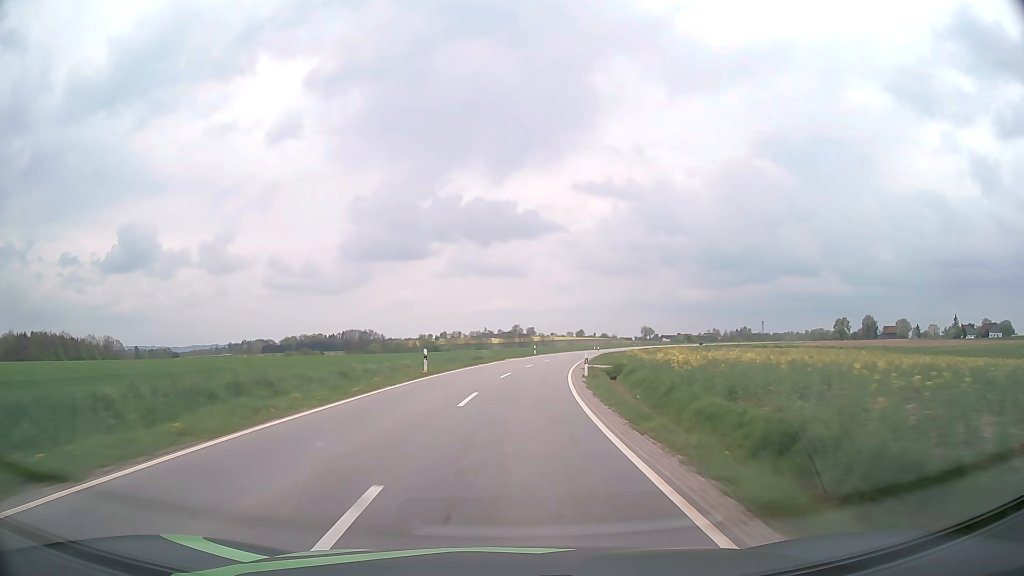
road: tertiary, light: Day
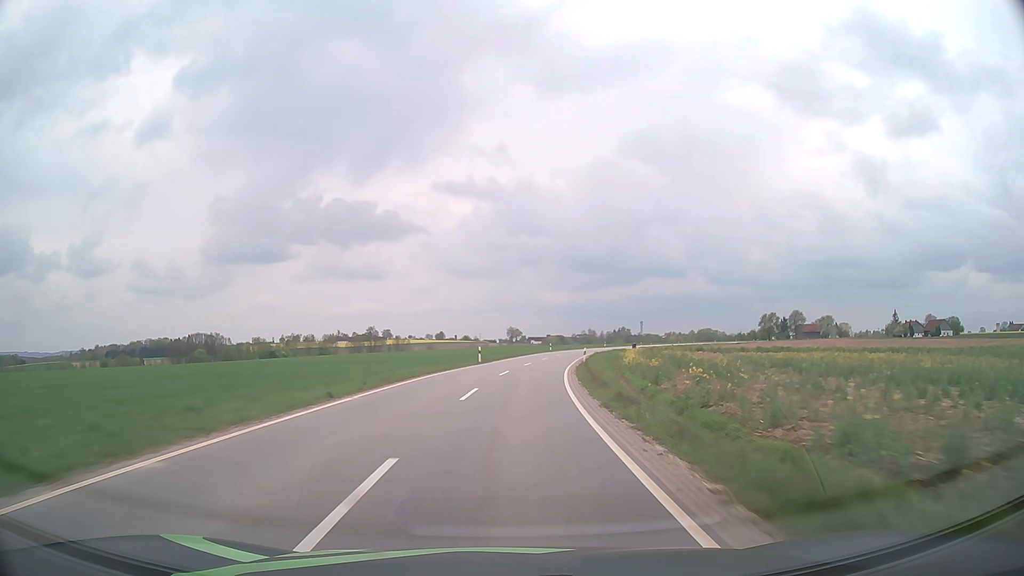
(+7.7, +70.7) m; +12°
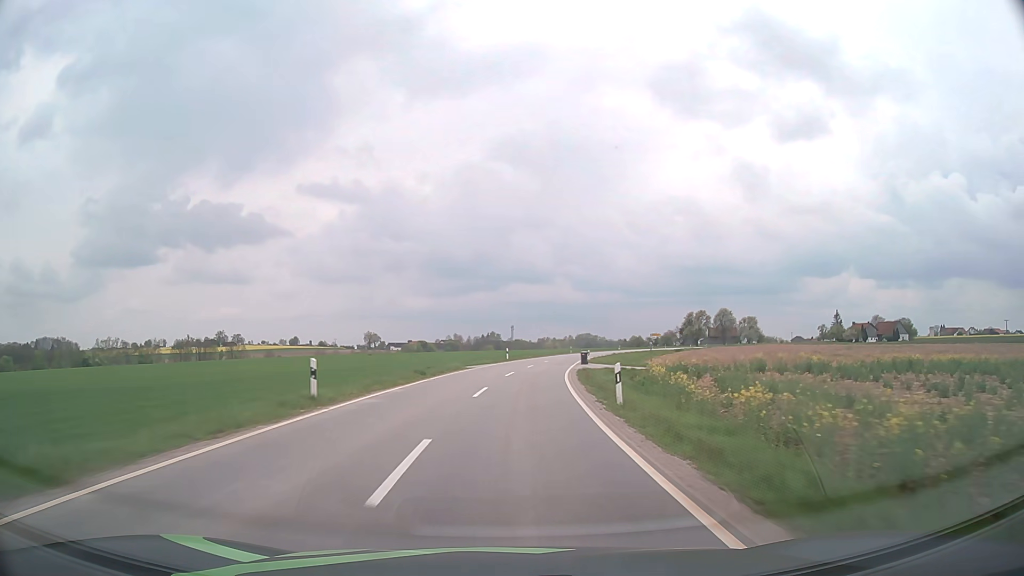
(+7.0, +70.5) m; +12°
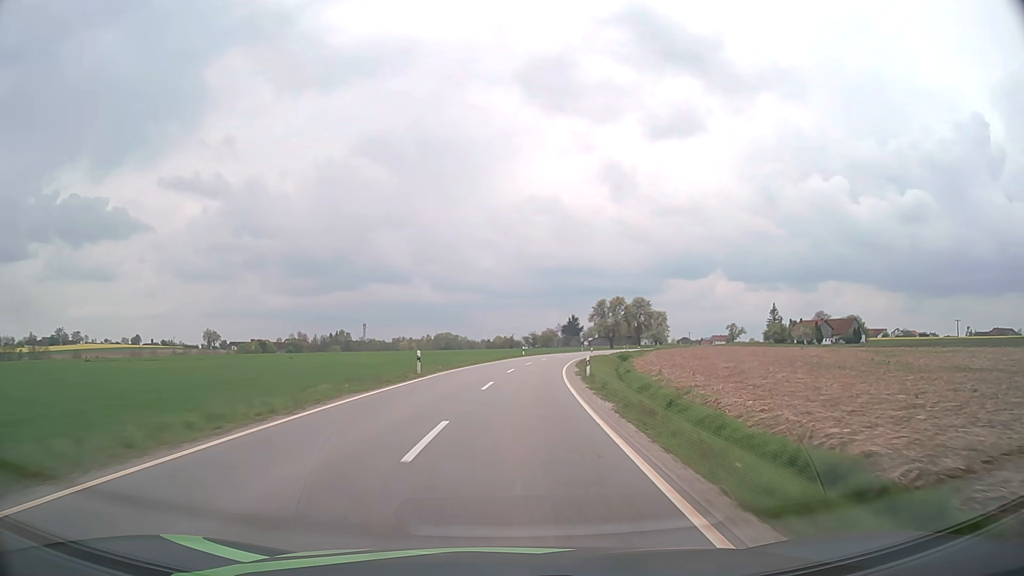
(+7.0, +70.3) m; +12°
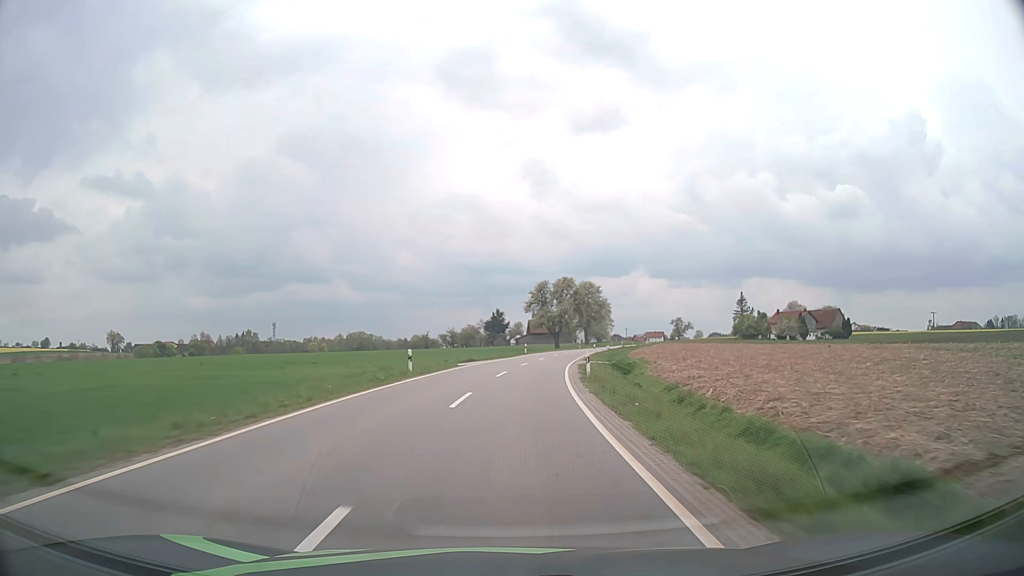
(+2.4, +42.4) m; +7°
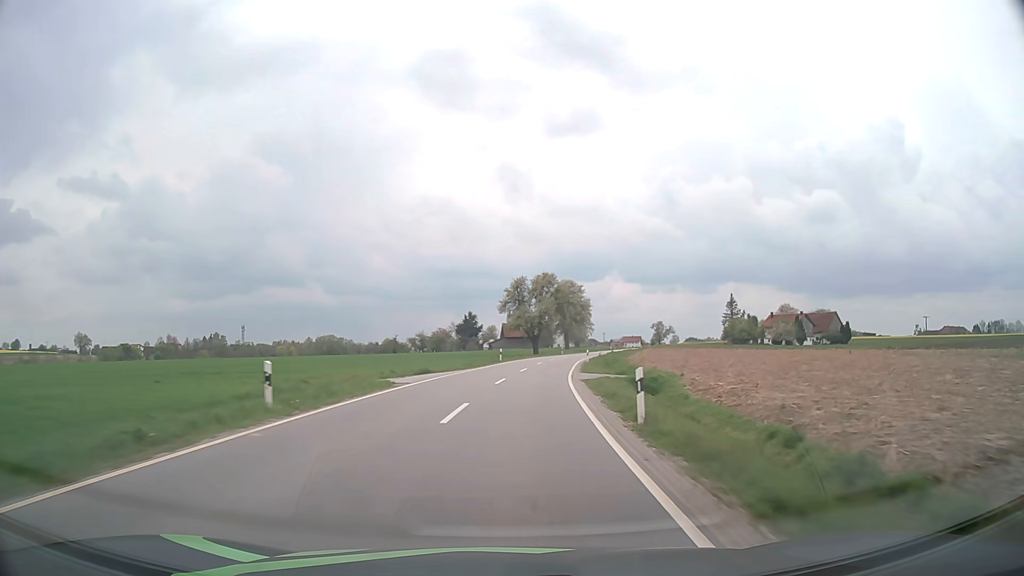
(+0.3, +14.2) m; +2°
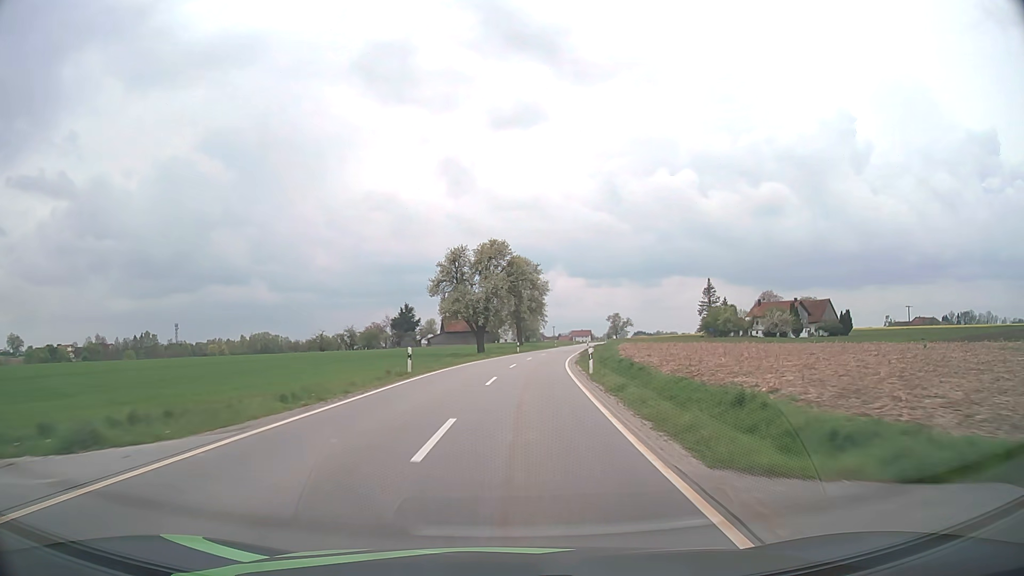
(+1.2, +28.3) m; +5°
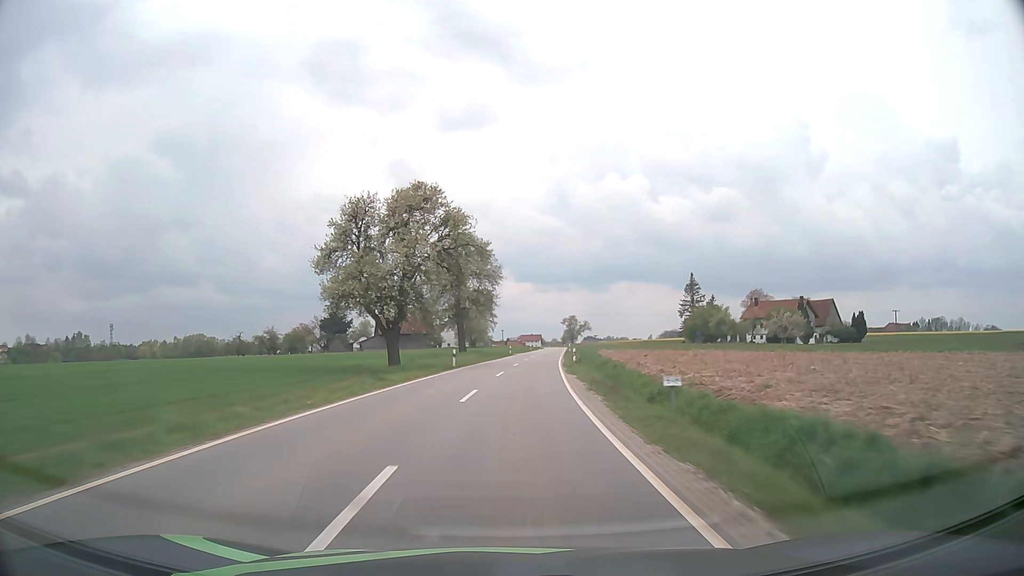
(+1.1, +28.3) m; +4°
(0, +10) (0, +20) (+1, +30) (+2, +40) (+3, +50) (+3, +60) (+4, +70) (+5, +80) (+6, +90) (+7, +100) m
